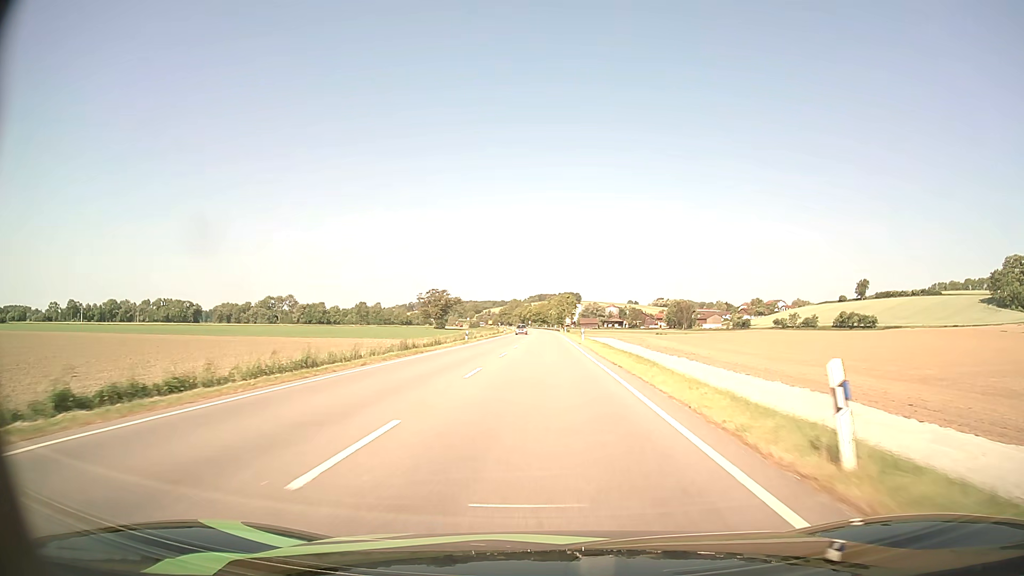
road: primary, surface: asphalt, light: Day
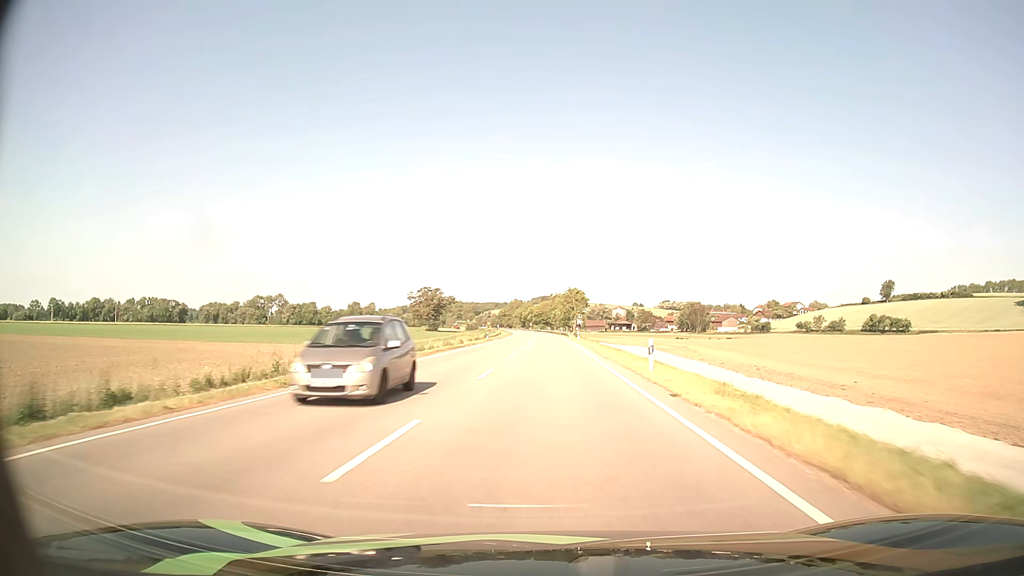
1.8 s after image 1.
(-0.2, +35.3) m; 0°
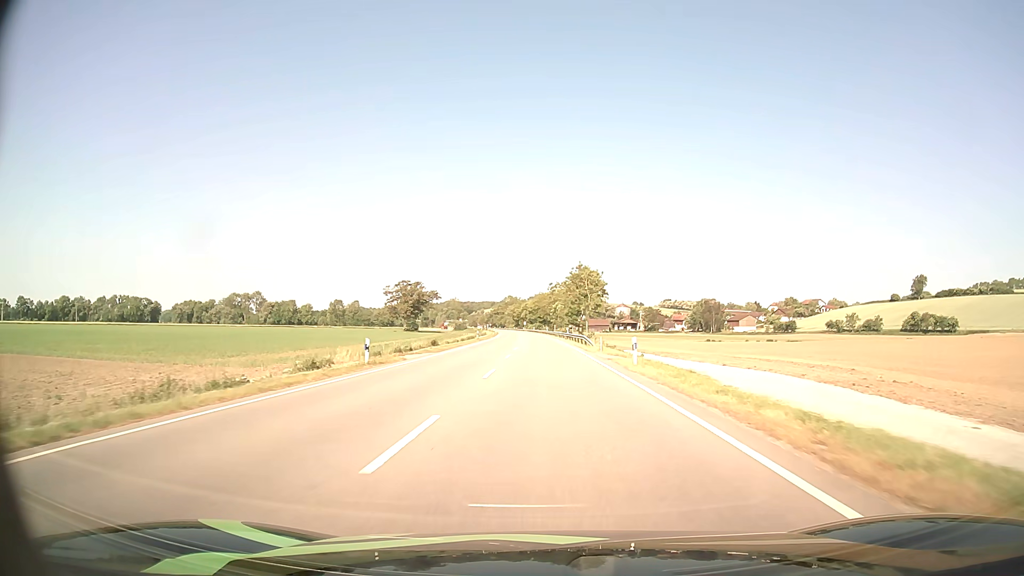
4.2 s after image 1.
(+0.1, +47.1) m; 0°
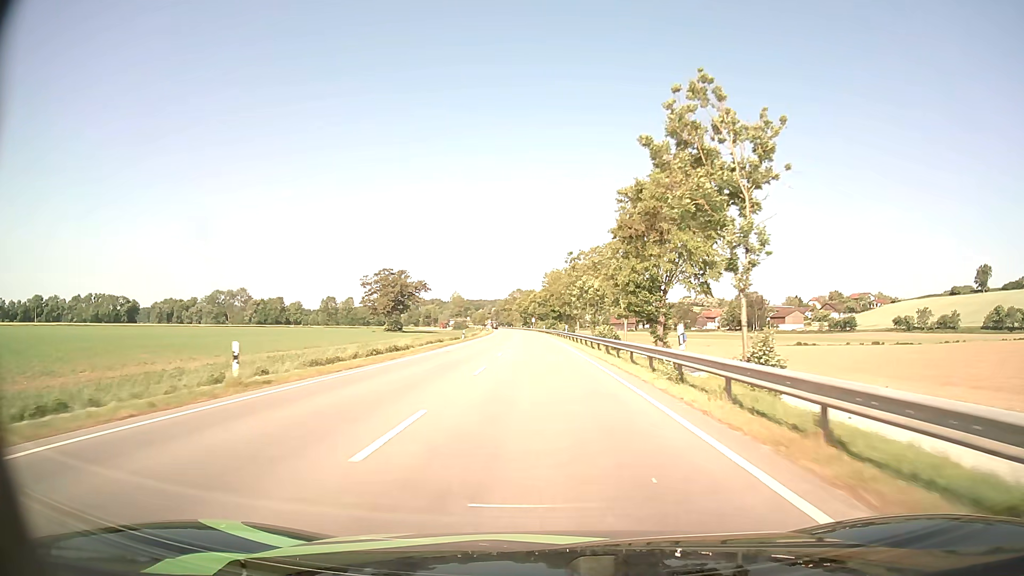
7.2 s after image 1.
(-0.3, +59.1) m; -1°
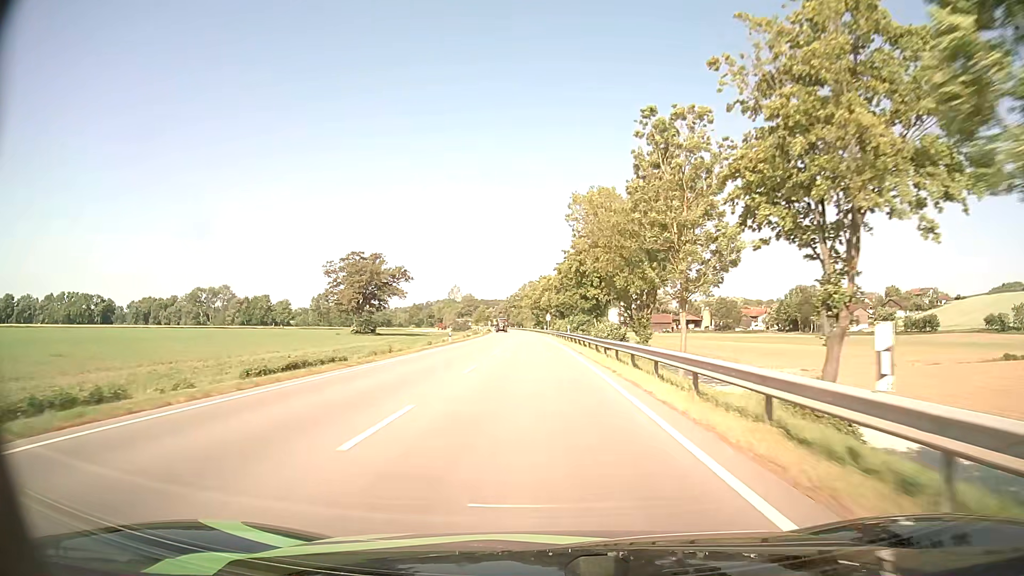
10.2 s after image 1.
(-0.9, +59.2) m; -1°
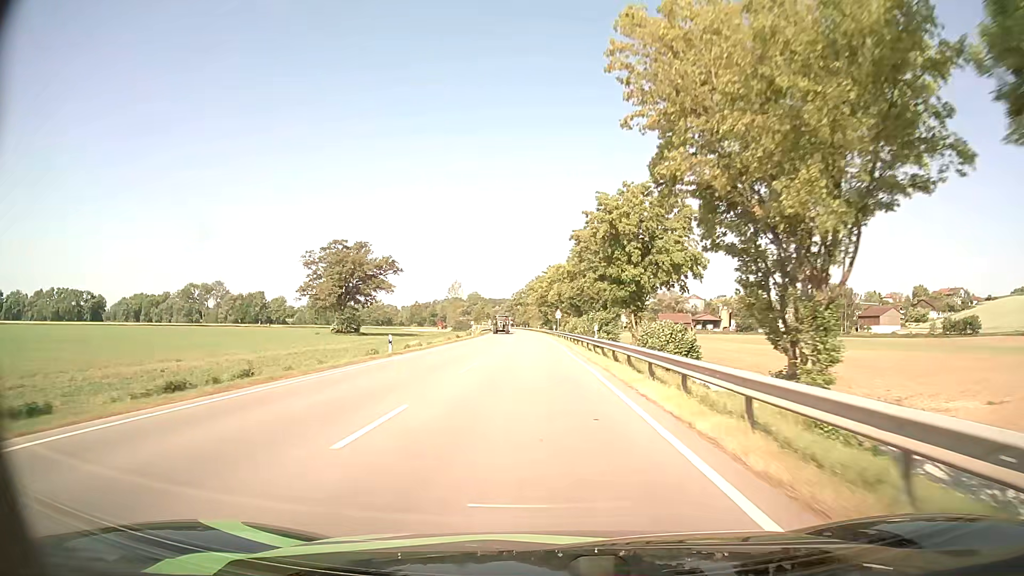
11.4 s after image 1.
(-0.2, +23.7) m; -1°
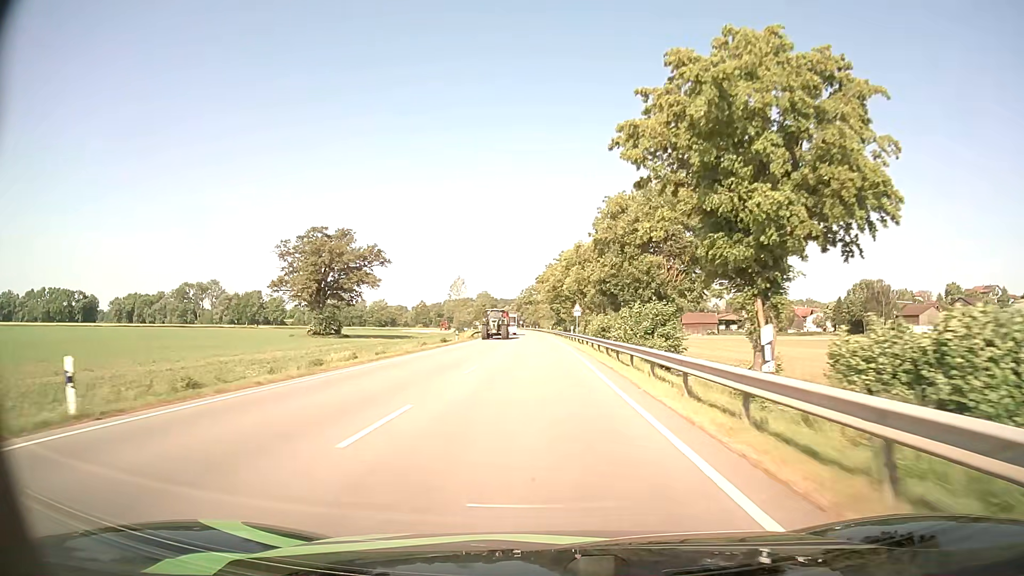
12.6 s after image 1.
(-0.2, +23.7) m; -1°
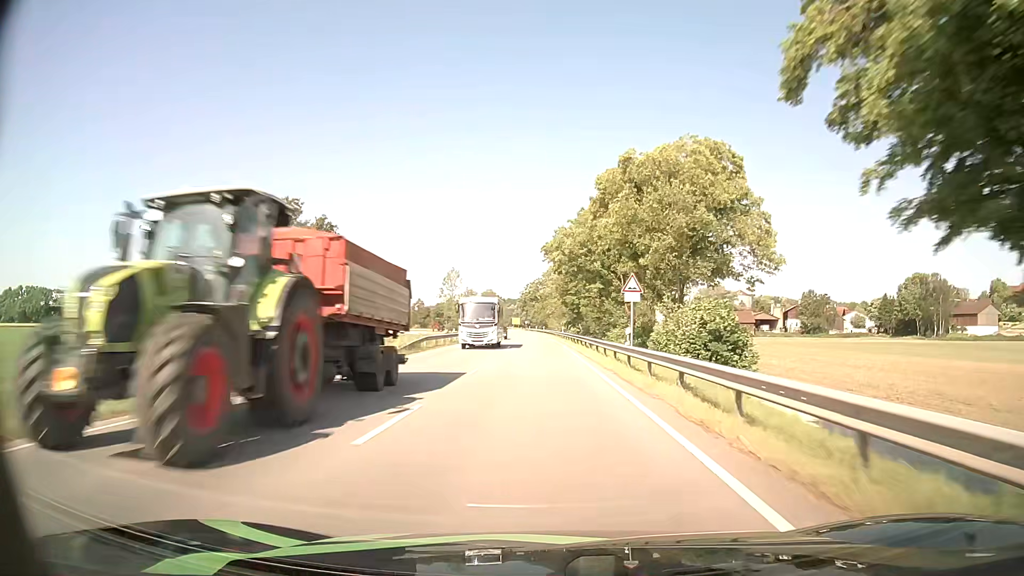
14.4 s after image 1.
(-0.3, +35.5) m; -1°
